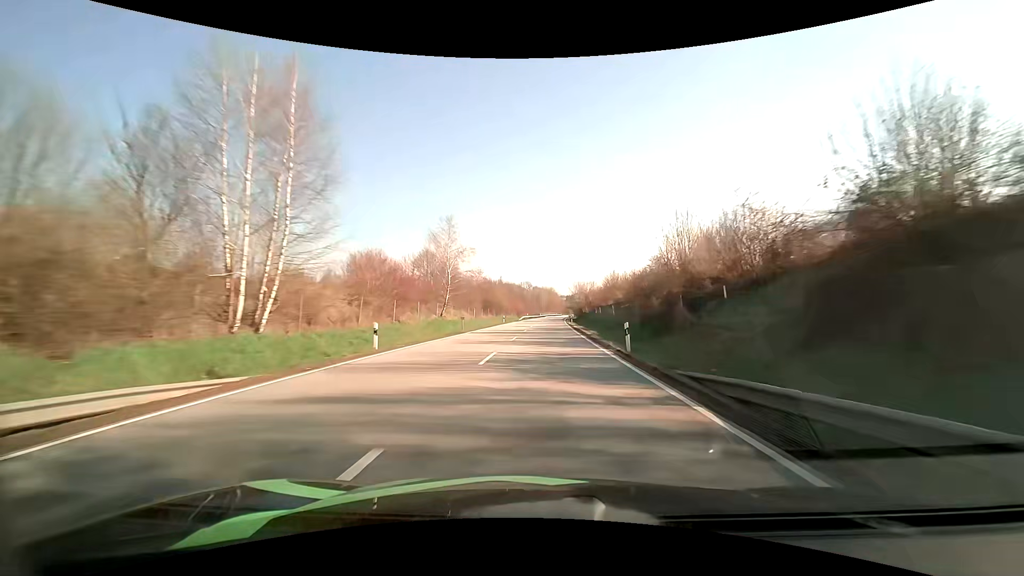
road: primary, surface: asphalt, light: Day
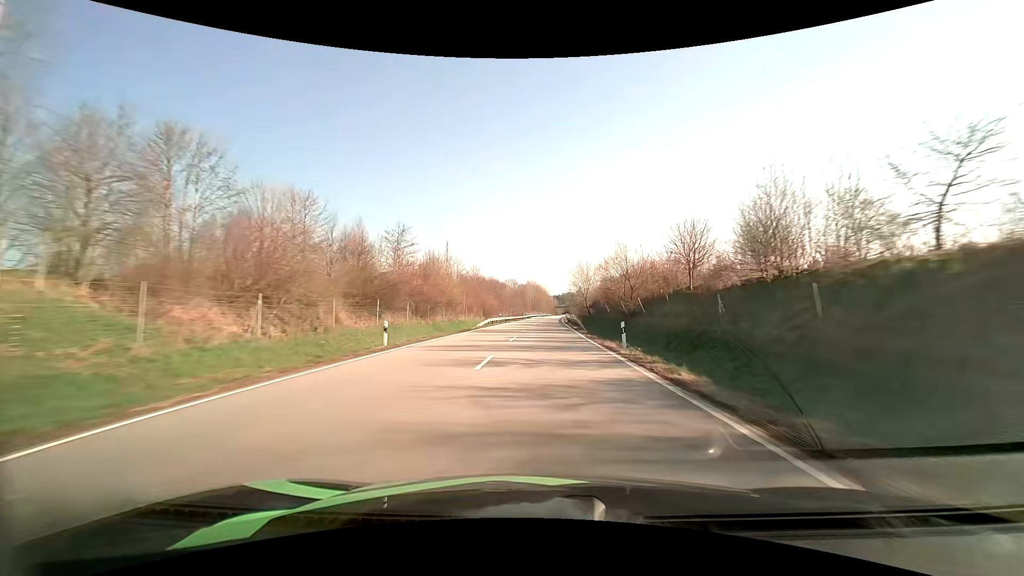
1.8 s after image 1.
(+0.7, +49.5) m; +2°
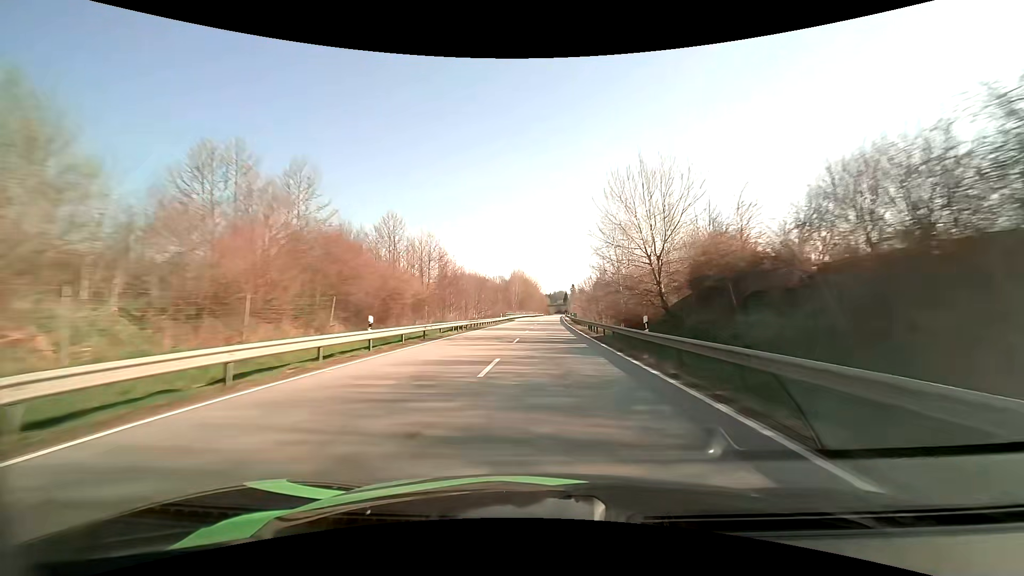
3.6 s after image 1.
(+0.5, +49.5) m; +1°
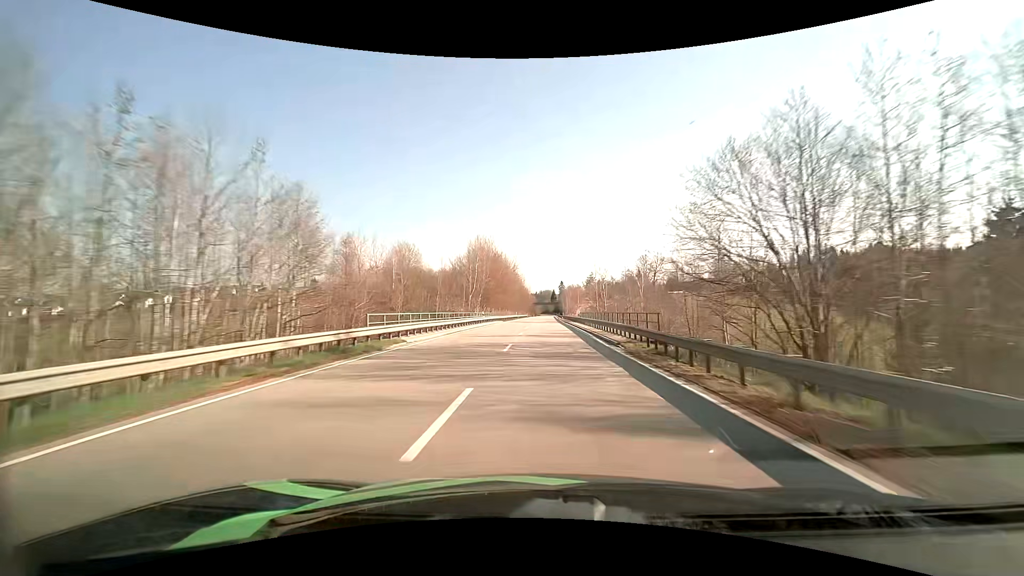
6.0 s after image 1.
(+0.8, +65.6) m; +1°
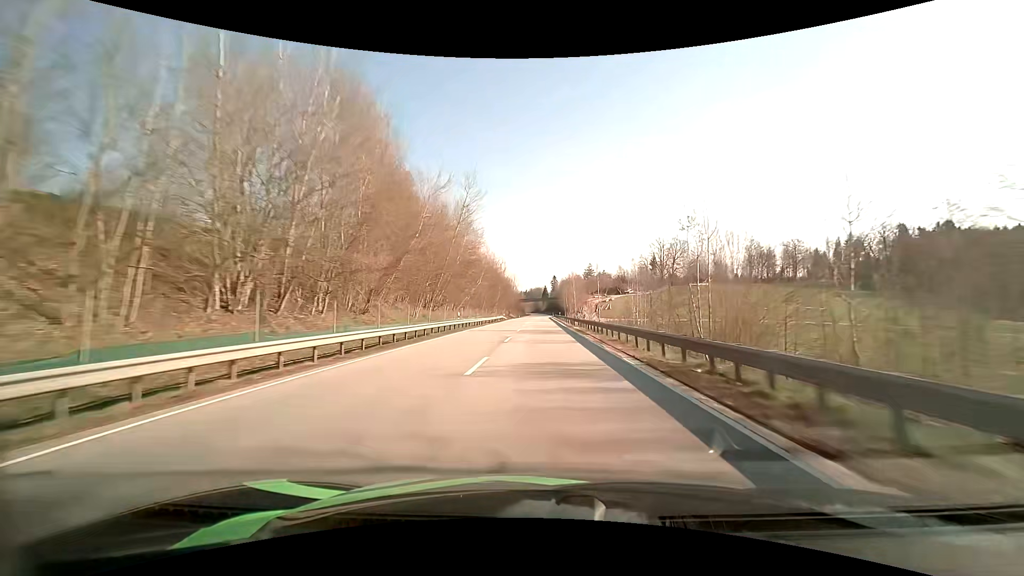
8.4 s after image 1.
(+1.1, +65.4) m; +1°
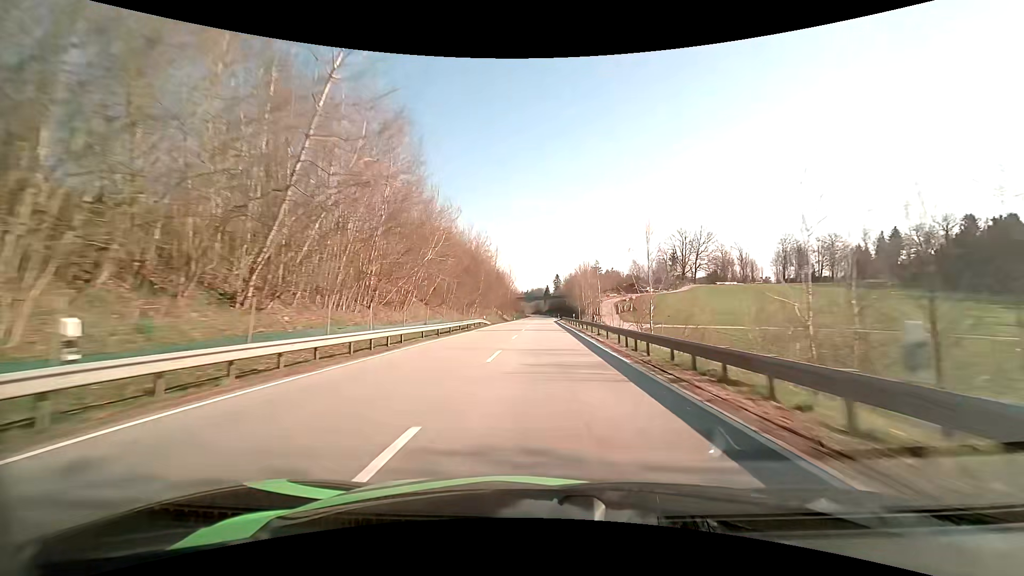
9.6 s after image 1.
(-0.1, +32.7) m; 0°
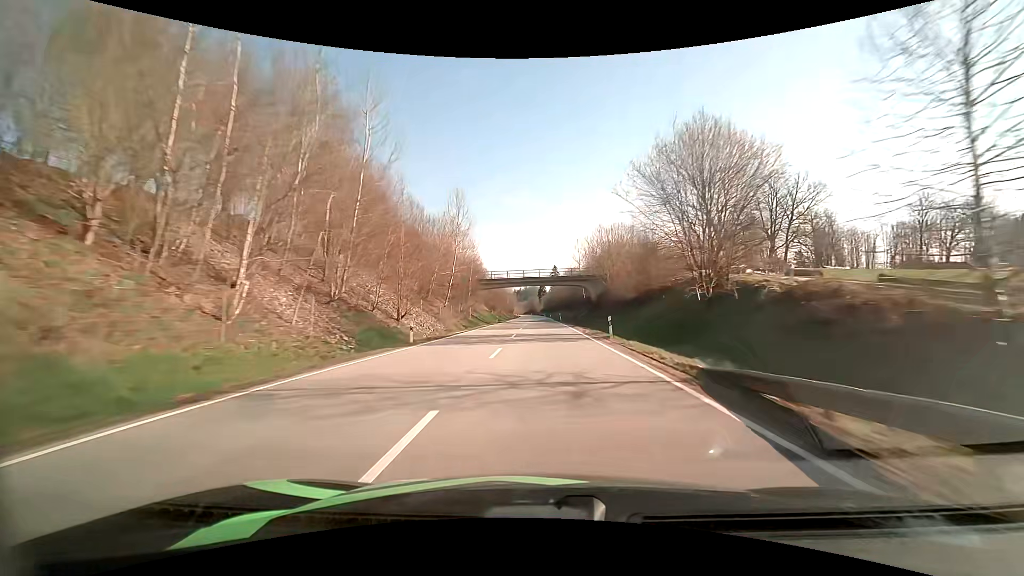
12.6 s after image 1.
(+0.5, +82.5) m; 0°
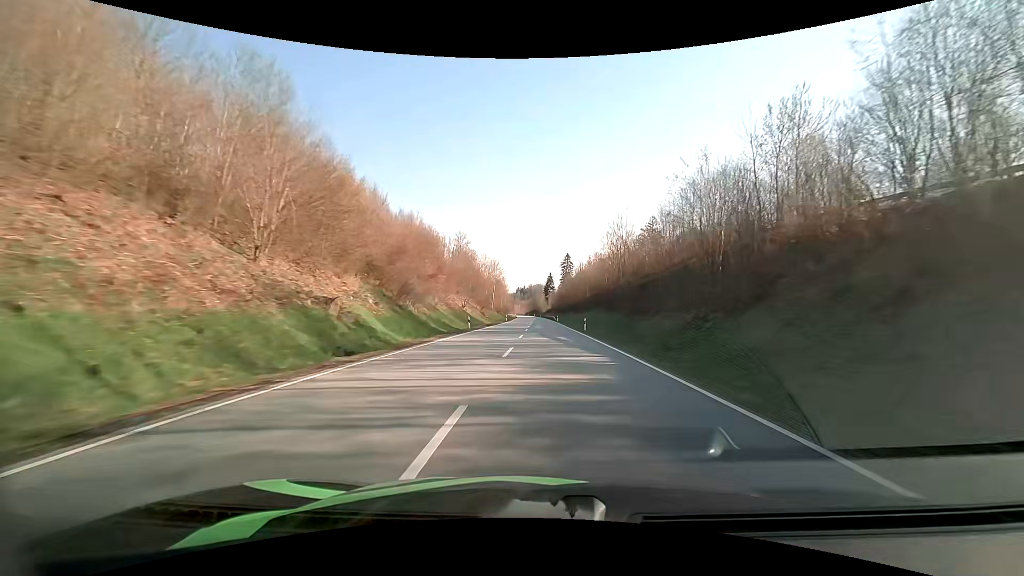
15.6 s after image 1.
(-0.1, +82.9) m; 0°
(0, +10) (0, +20) (0, +30) (0, +40) (0, +50) (0, +60) (0, +70) (0, +80) (0, +90) (0, +100) m
